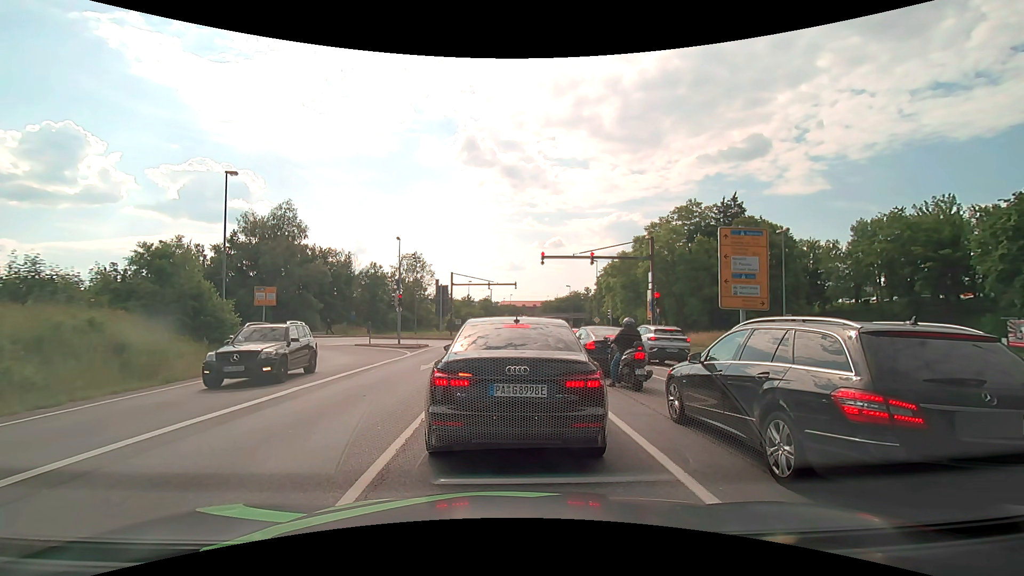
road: primary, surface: asphalt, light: Day
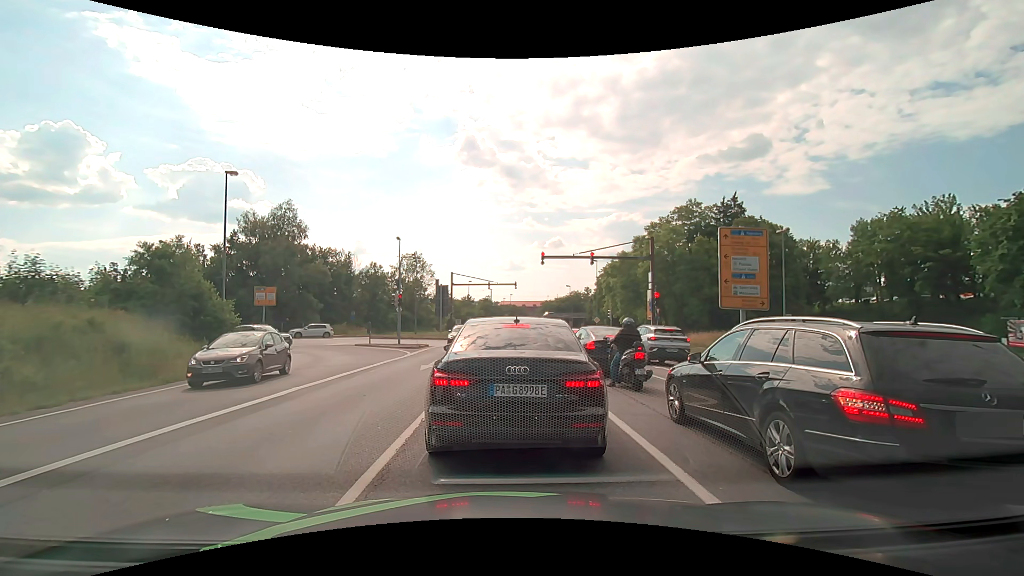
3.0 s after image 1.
(0.0, 0.0) m; 0°
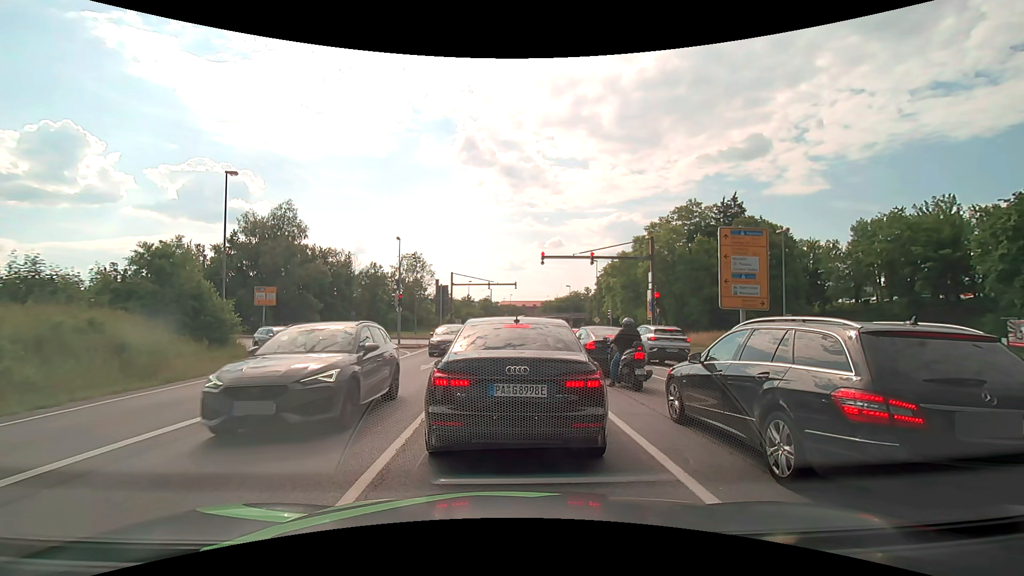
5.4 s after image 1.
(0.0, 0.0) m; 0°
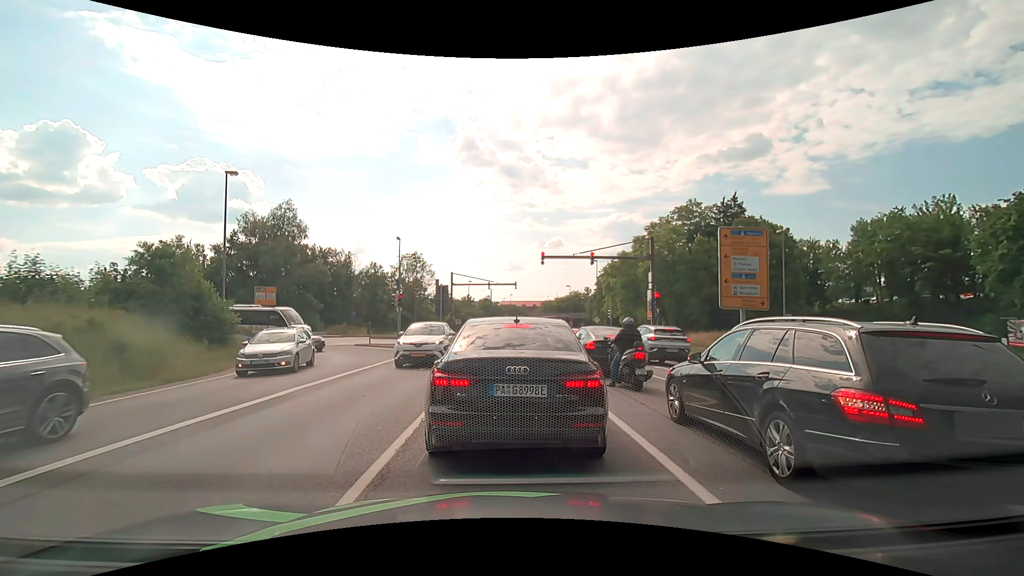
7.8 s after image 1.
(0.0, 0.0) m; 0°
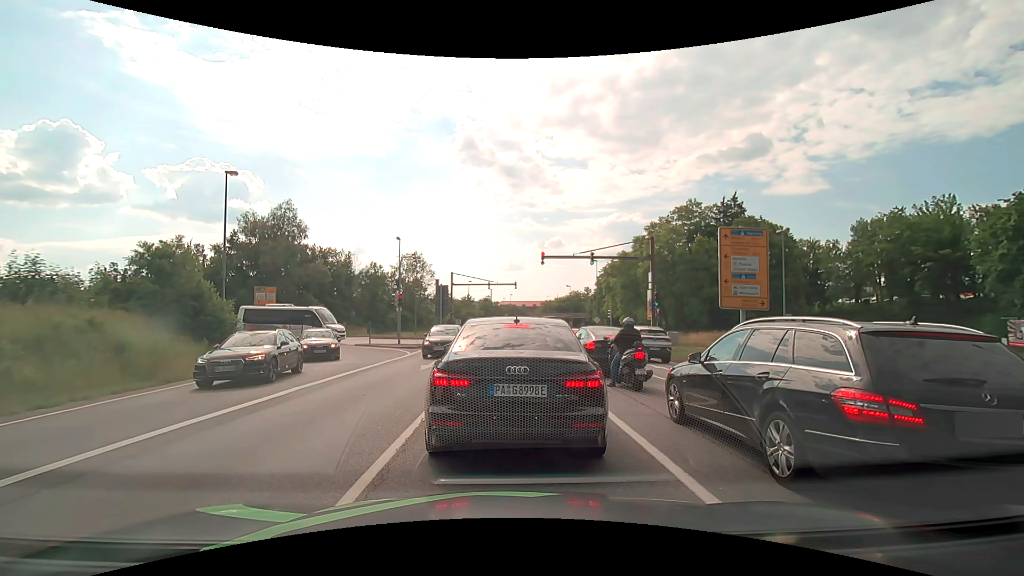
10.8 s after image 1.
(0.0, 0.0) m; 0°
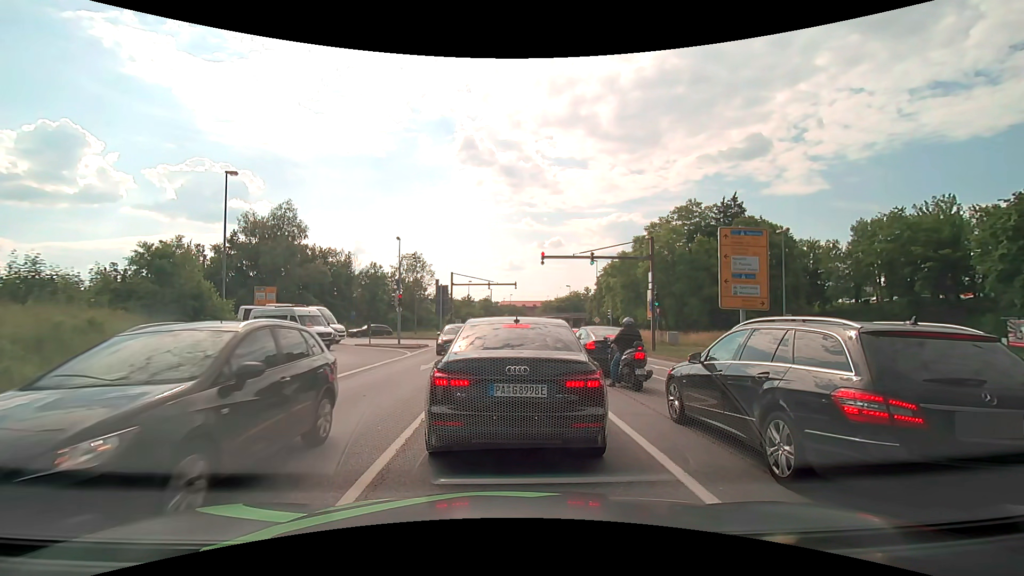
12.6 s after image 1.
(0.0, 0.0) m; 0°
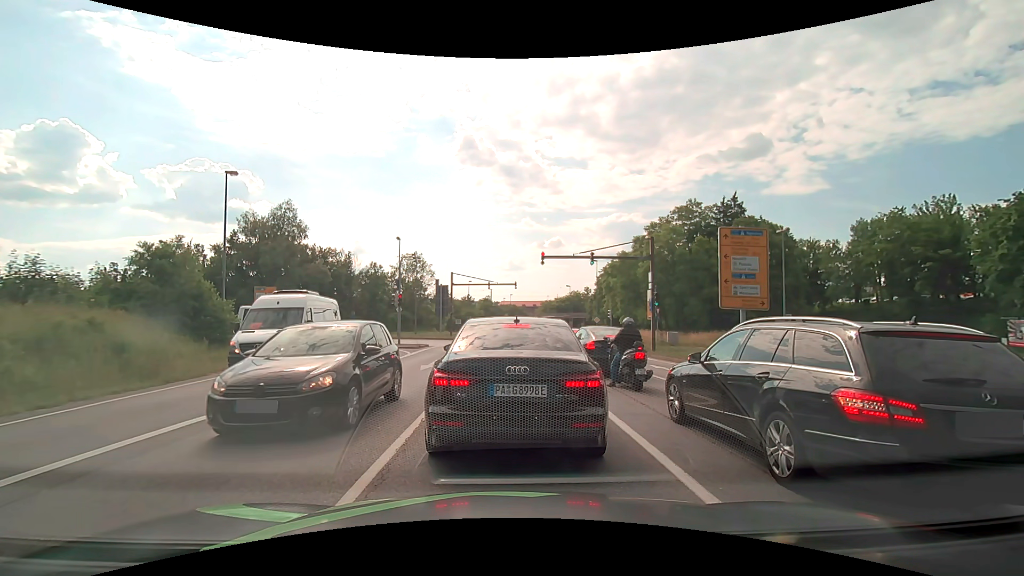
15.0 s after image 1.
(0.0, 0.0) m; 0°
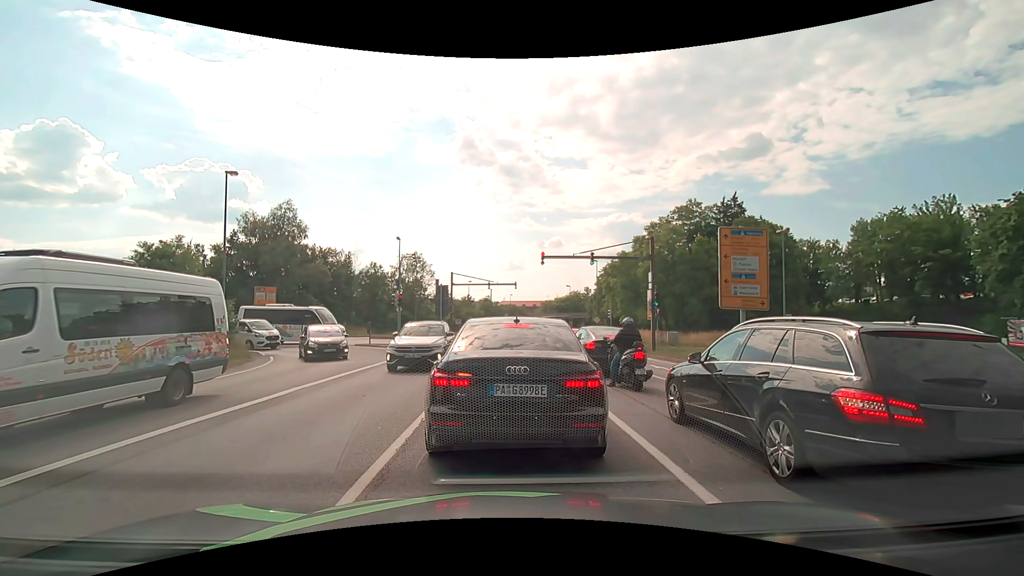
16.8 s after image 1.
(0.0, 0.0) m; 0°
